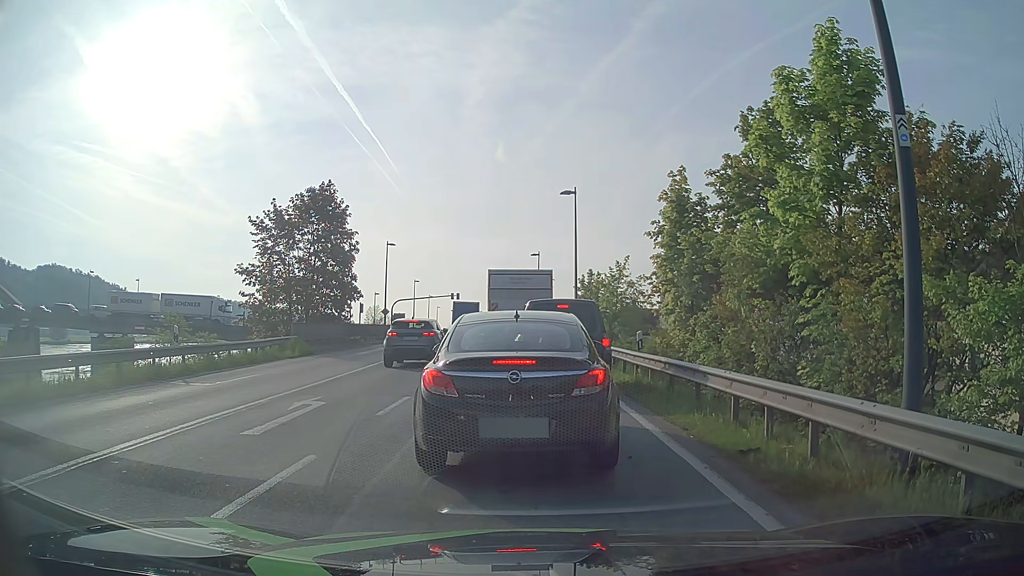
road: primary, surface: asphalt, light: Day
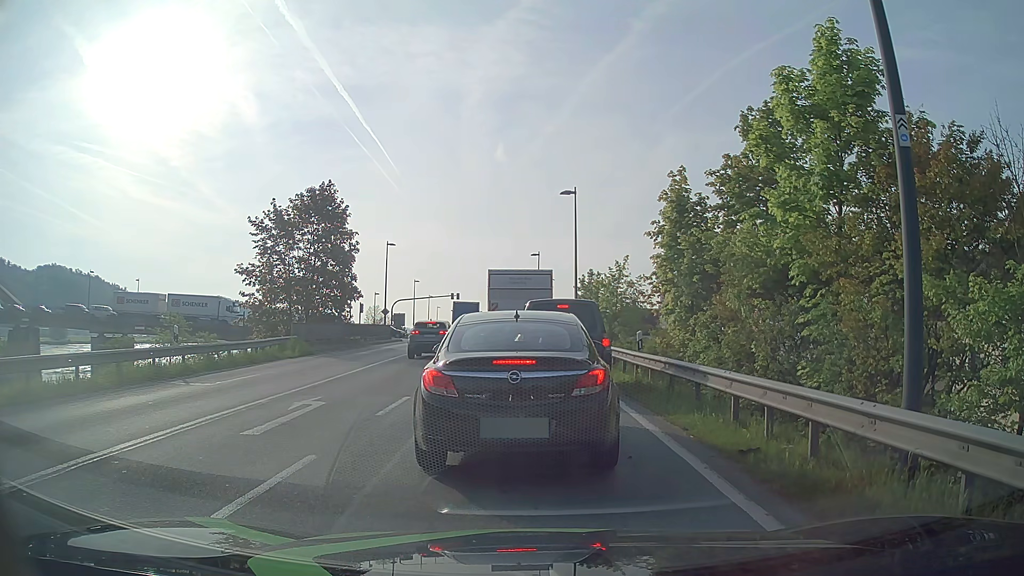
(0.0, 0.0) m; 0°
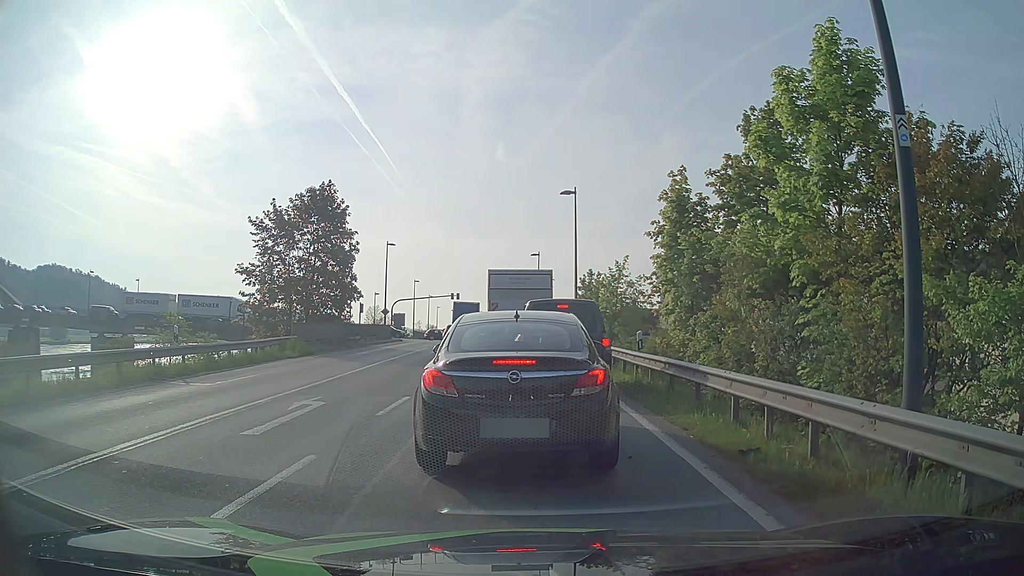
(0.0, 0.0) m; 0°
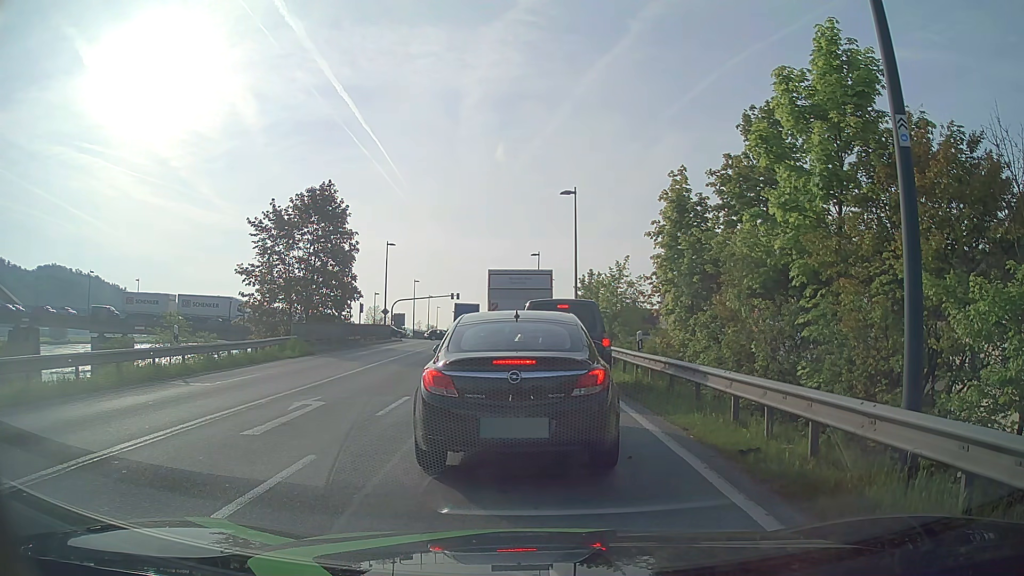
(0.0, 0.0) m; 0°
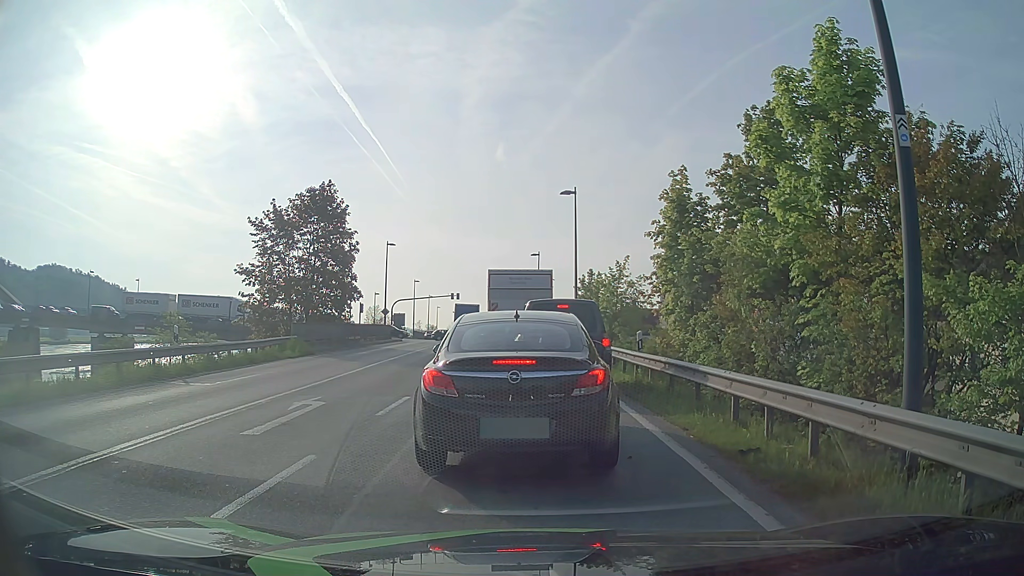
(0.0, 0.0) m; 0°
(0, +10) (-1, +20) (-1, +30) (-2, +40) (-2, +50) (-3, +60) (-4, +70) (-5, +80) (-6, +90) (-6, +100) m
